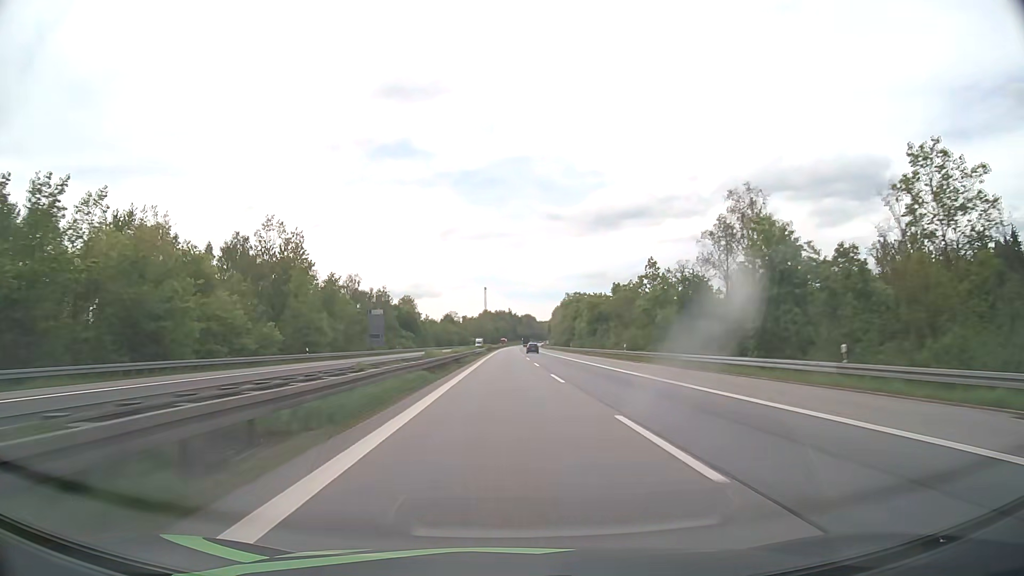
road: motorway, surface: asphalt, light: Day
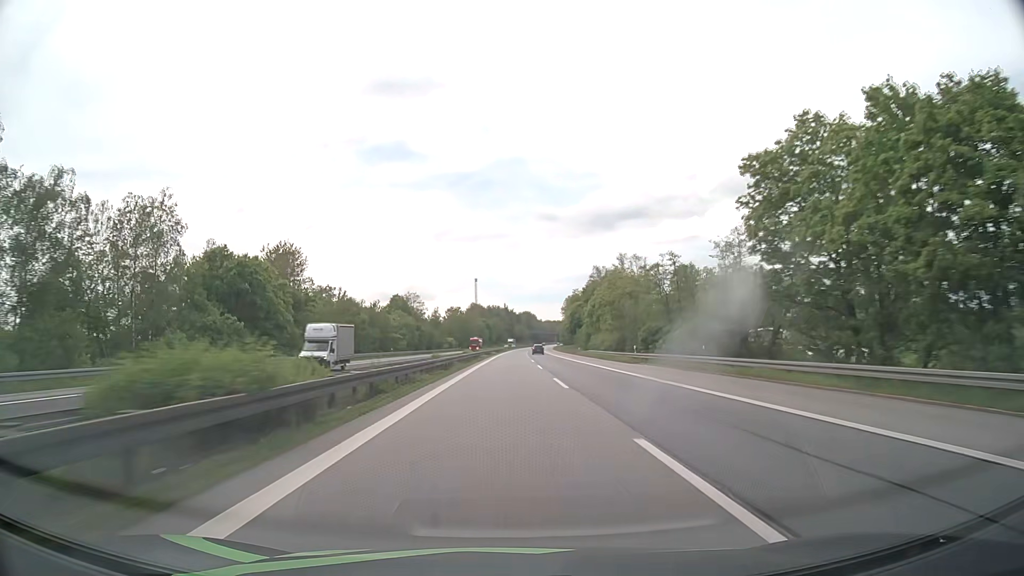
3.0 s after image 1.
(+0.3, +111.0) m; 0°
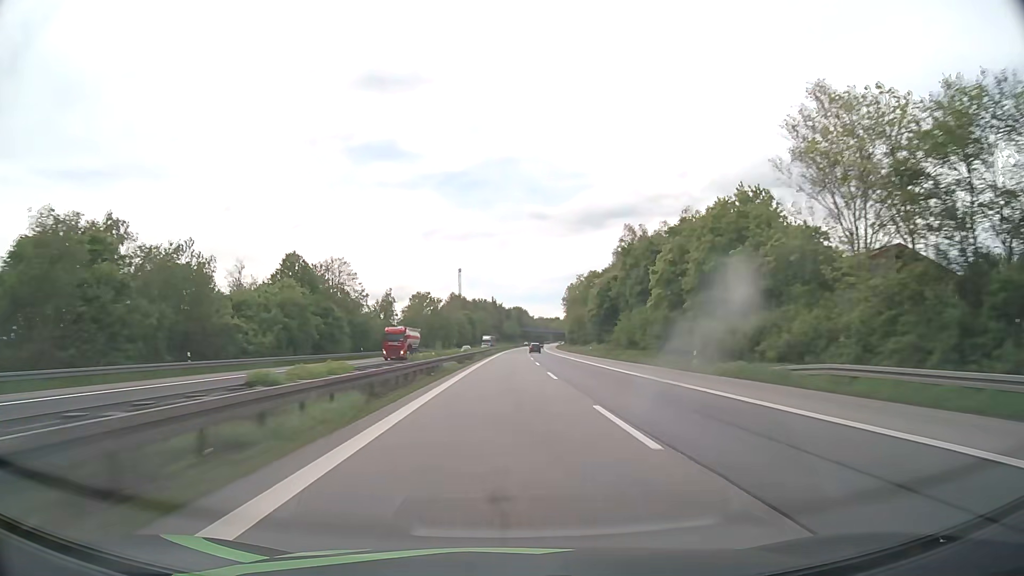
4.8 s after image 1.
(+0.5, +66.6) m; +1°
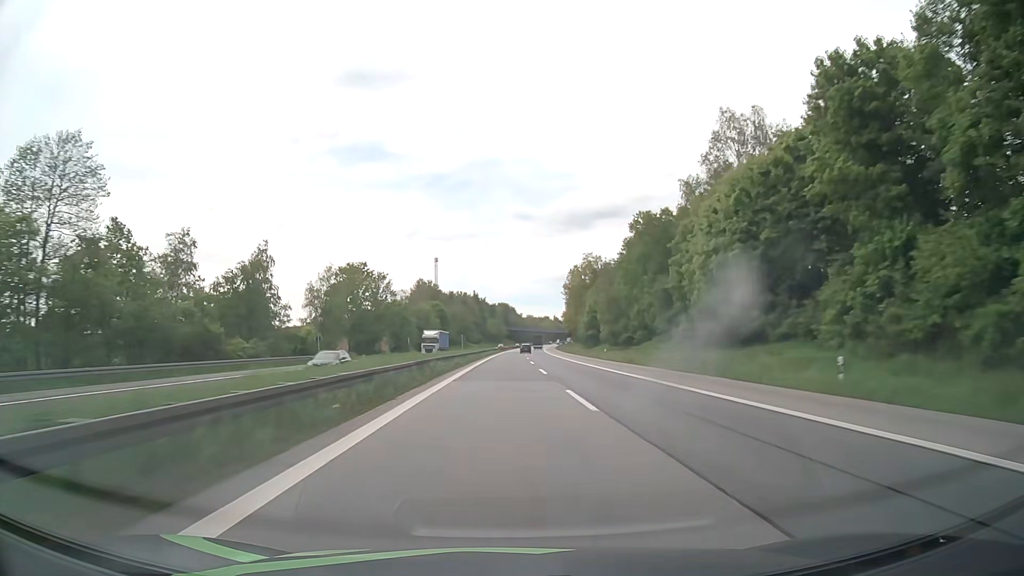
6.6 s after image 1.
(+0.7, +66.6) m; +1°
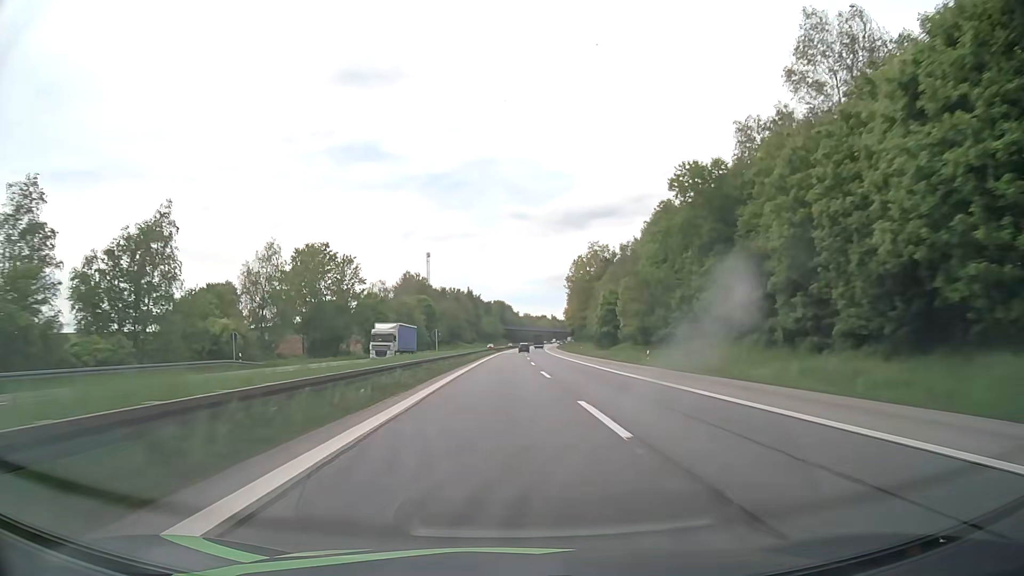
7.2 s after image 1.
(0.0, +22.2) m; 0°
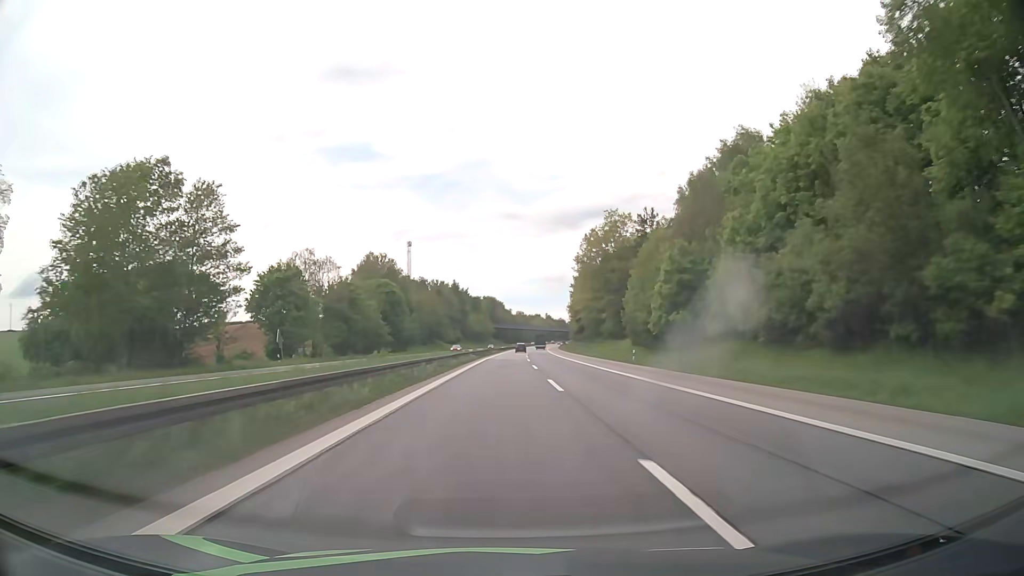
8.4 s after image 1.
(+0.2, +44.4) m; +1°
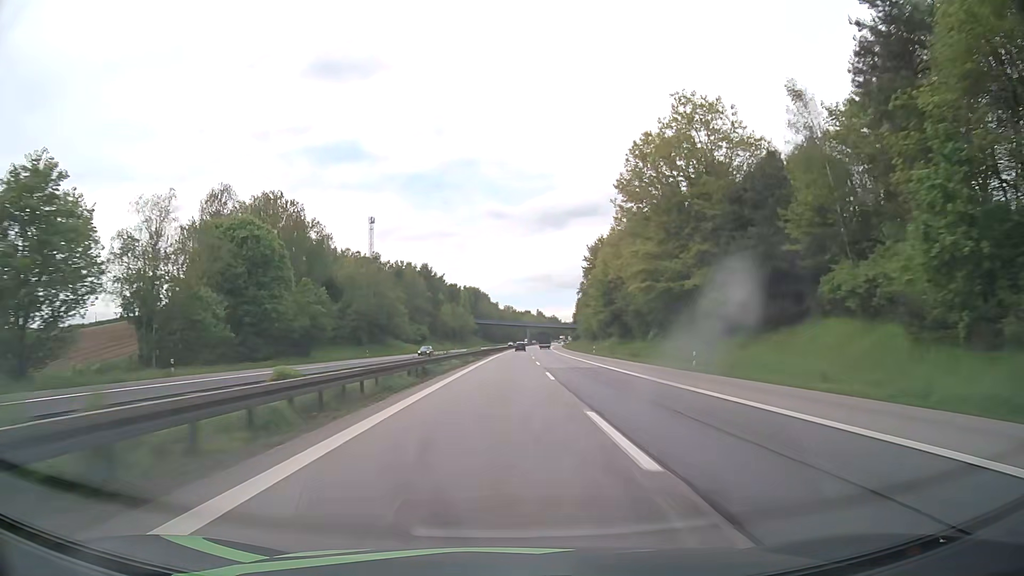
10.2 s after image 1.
(+0.5, +66.6) m; +1°
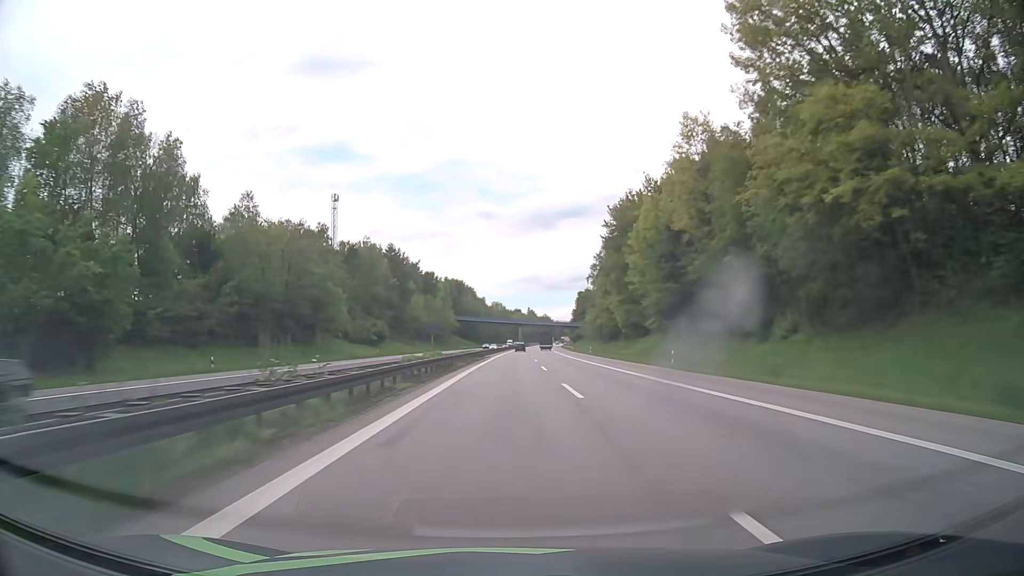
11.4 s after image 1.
(+0.3, +44.4) m; +1°
(0, +10) (0, +20) (0, +30) (0, +40) (0, +50) (+1, +60) (+1, +70) (+1, +80) (+2, +90) (+2, +100) m
